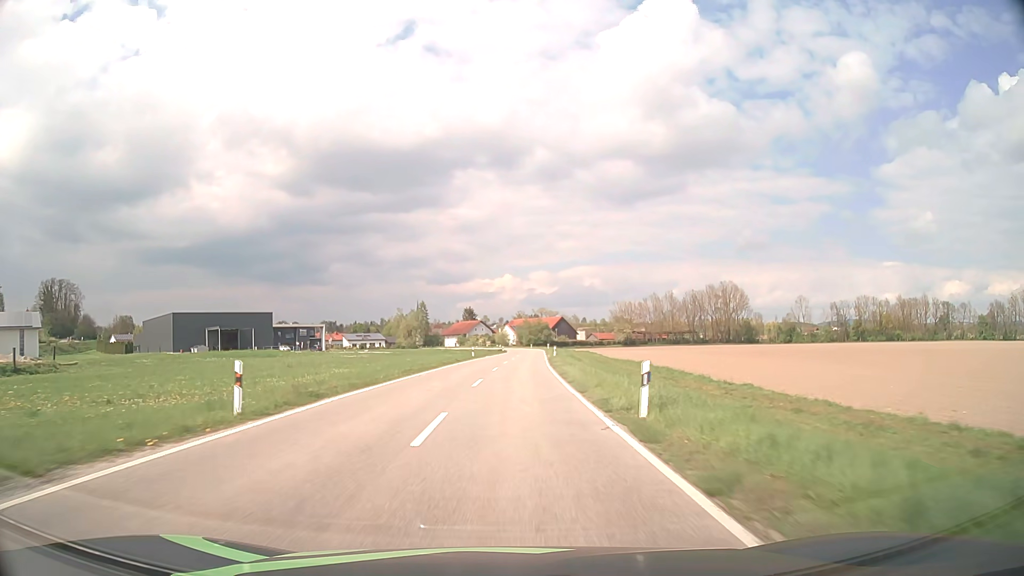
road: tertiary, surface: asphalt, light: Day
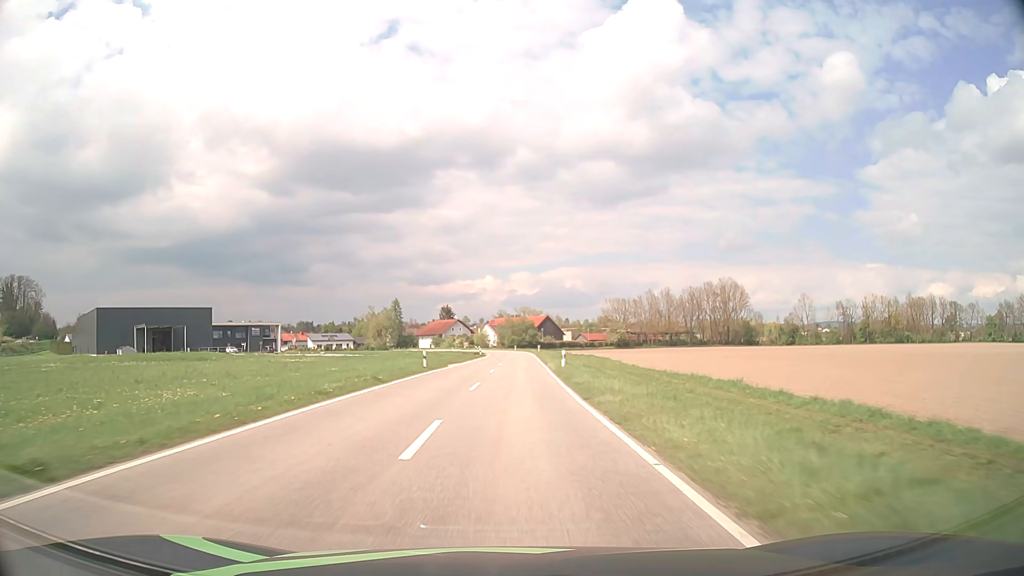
(+0.3, +25.0) m; +2°
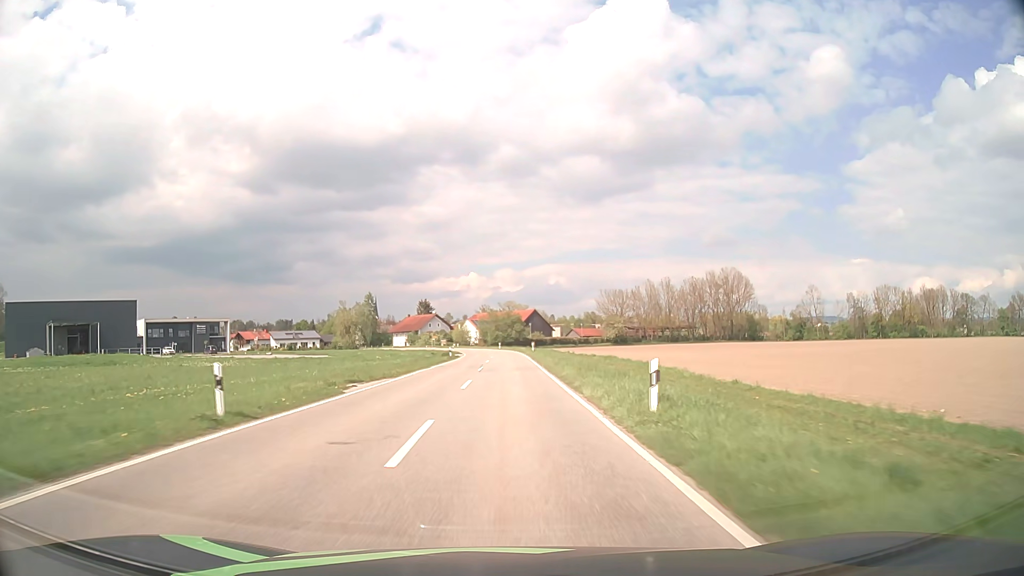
(+0.3, +24.8) m; +1°
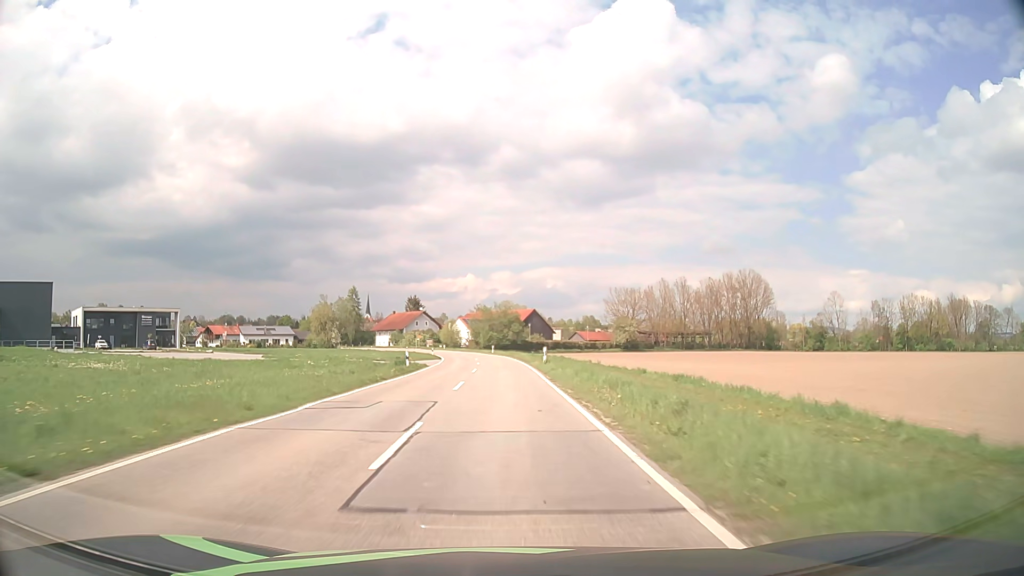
(+0.1, +23.9) m; 0°
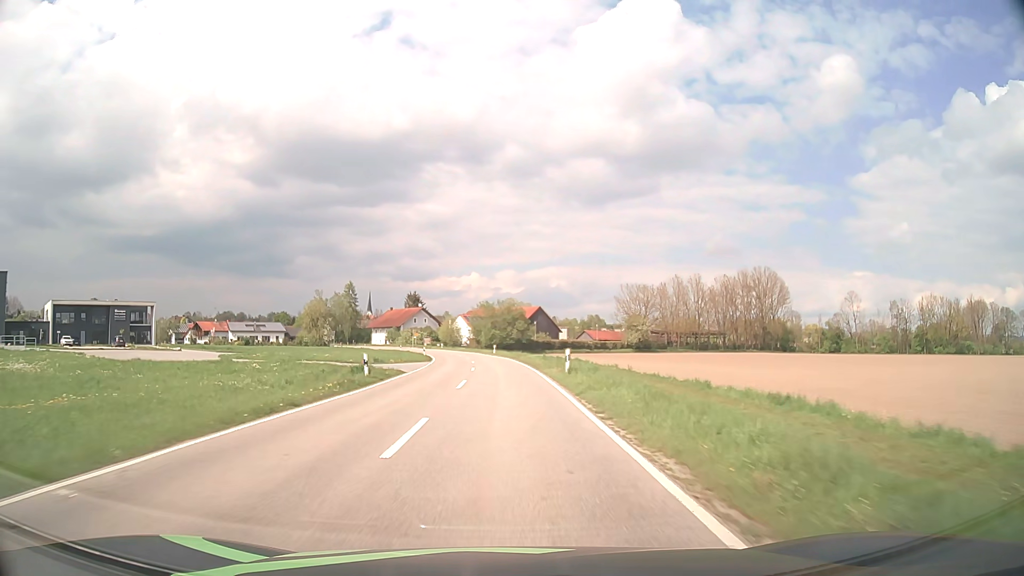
(0.0, +11.6) m; 0°
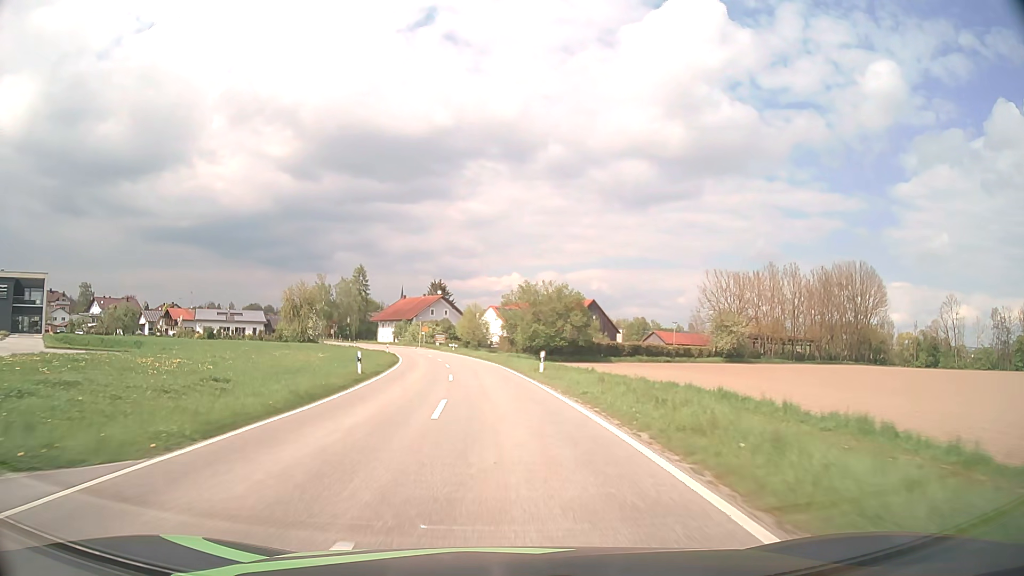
(-0.8, +43.6) m; -3°
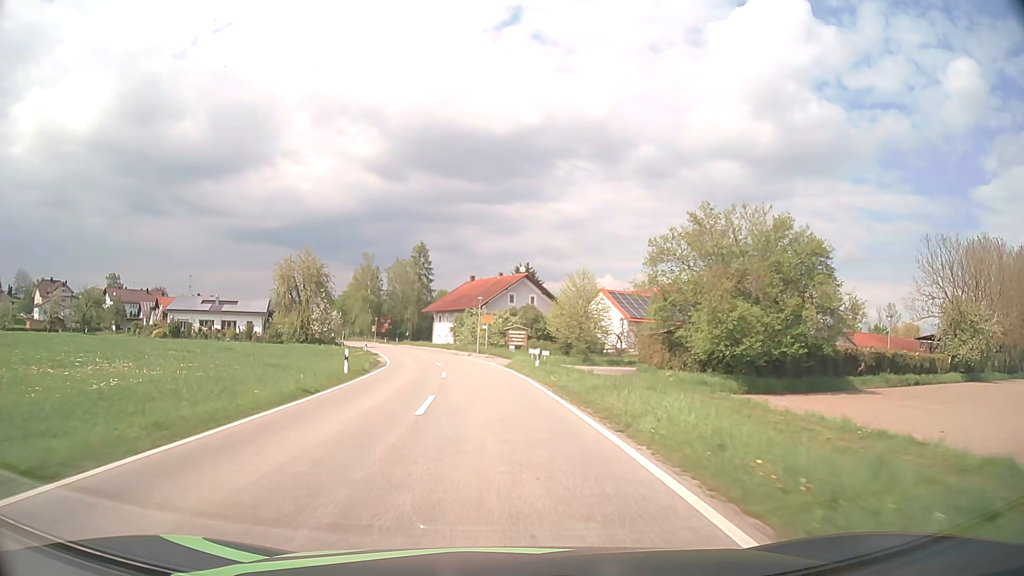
(-3.2, +48.3) m; -8°
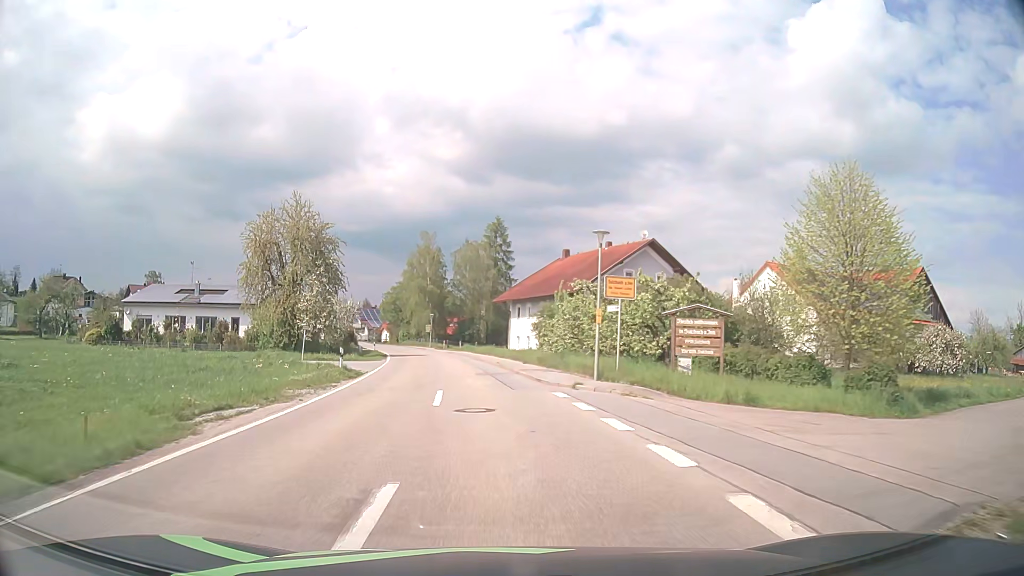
(-2.1, +34.0) m; -7°
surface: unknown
(0, +10) (-1, +20) (-2, +30) (-3, +40) (-5, +50) (-6, +60) (-8, +69) (-11, +79) (-14, +89) (-17, +98) m
